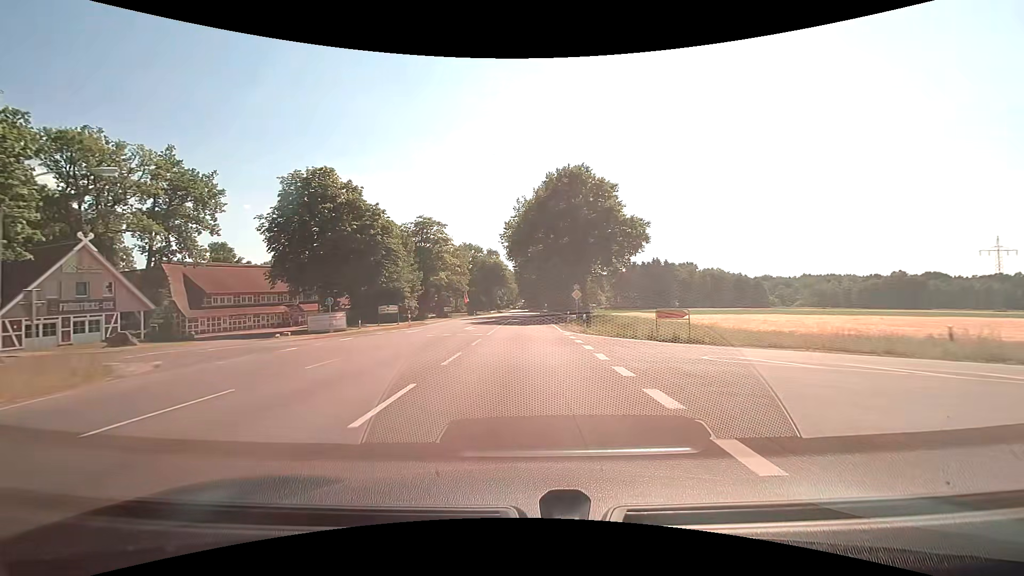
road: primary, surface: asphalt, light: Day
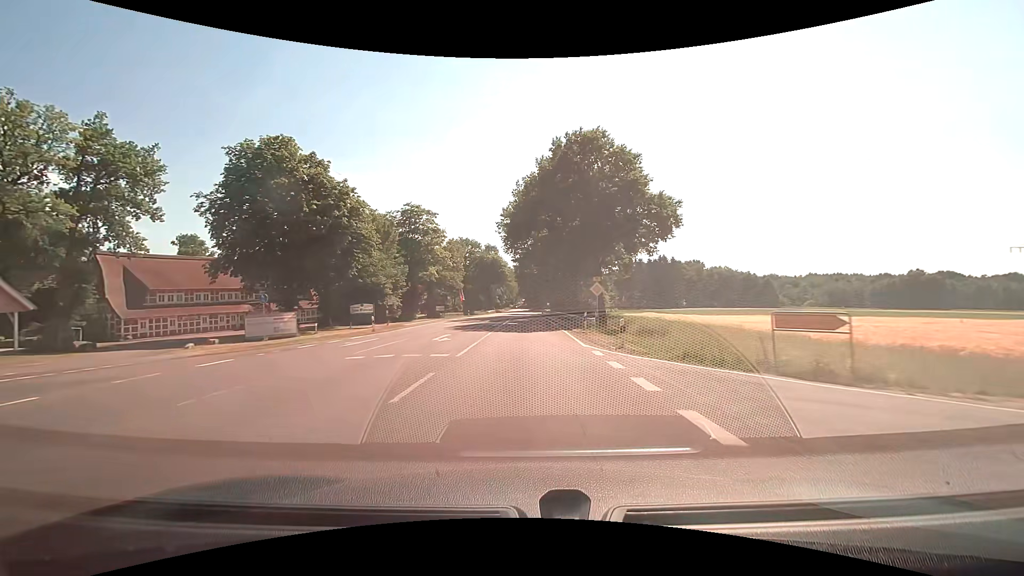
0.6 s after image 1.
(0.0, +10.7) m; 0°
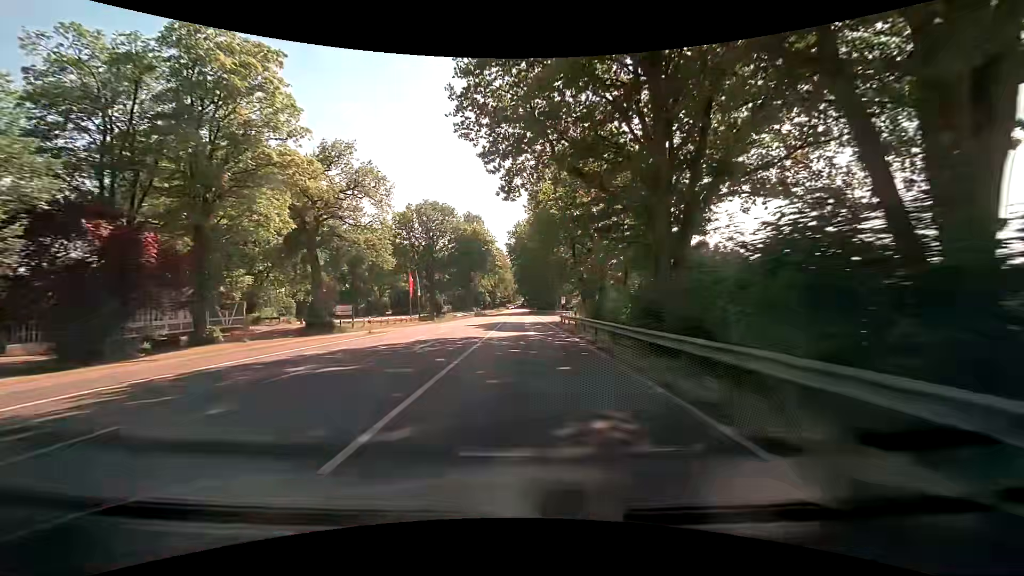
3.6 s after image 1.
(+0.1, +54.6) m; 0°
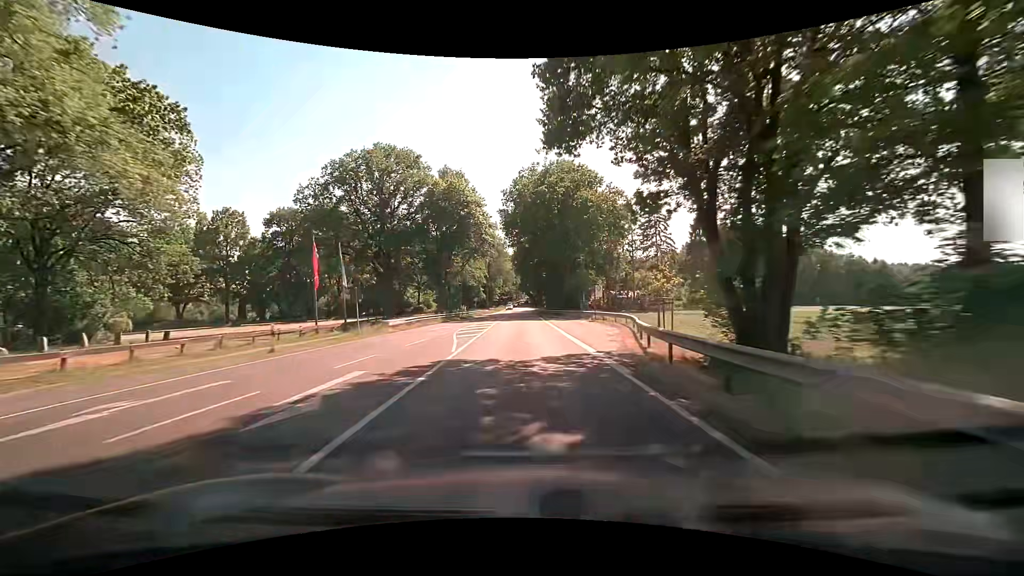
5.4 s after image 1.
(-0.1, +34.2) m; 0°
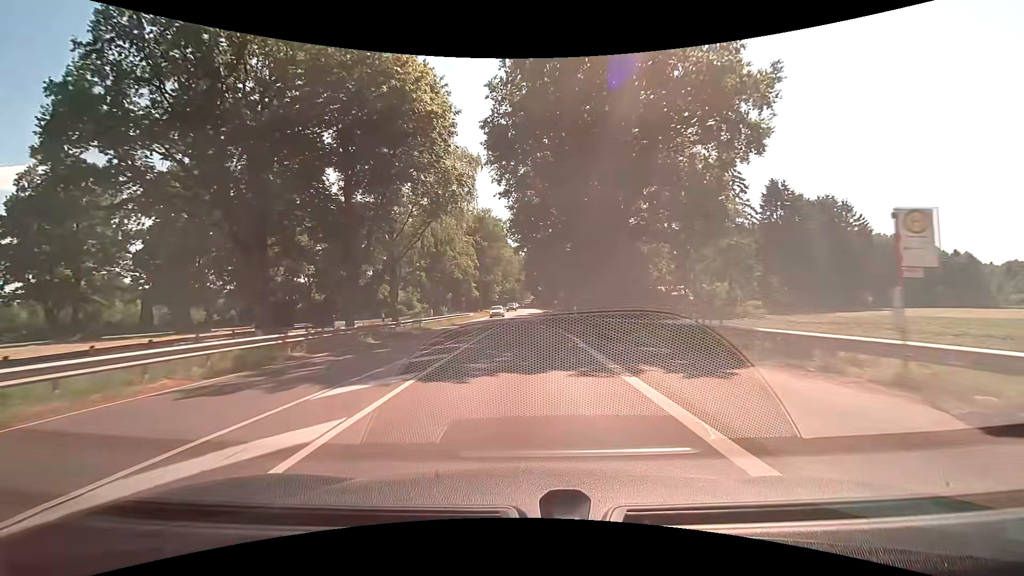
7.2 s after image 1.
(-0.5, +33.5) m; -1°
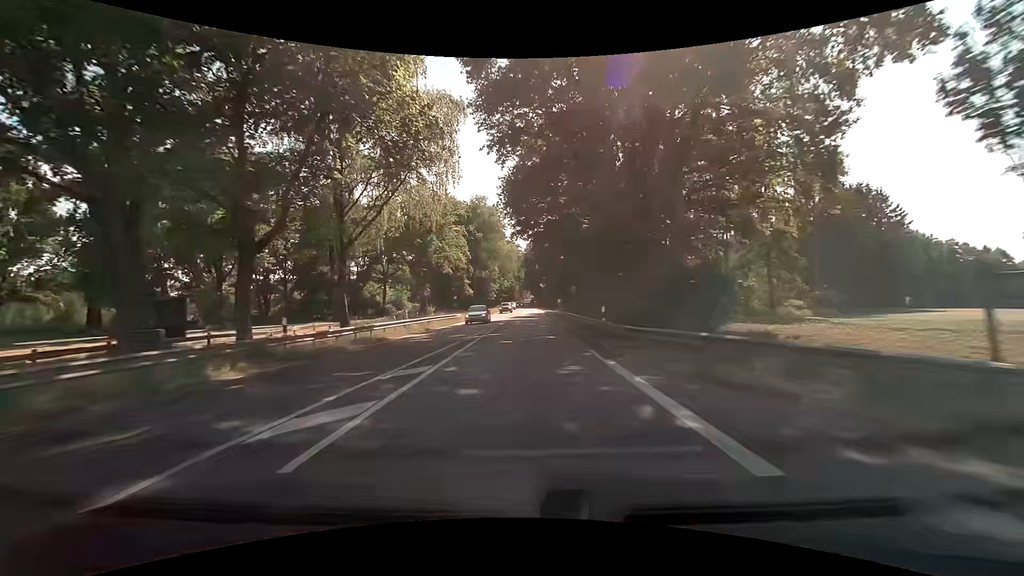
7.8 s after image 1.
(0.0, +11.0) m; 0°
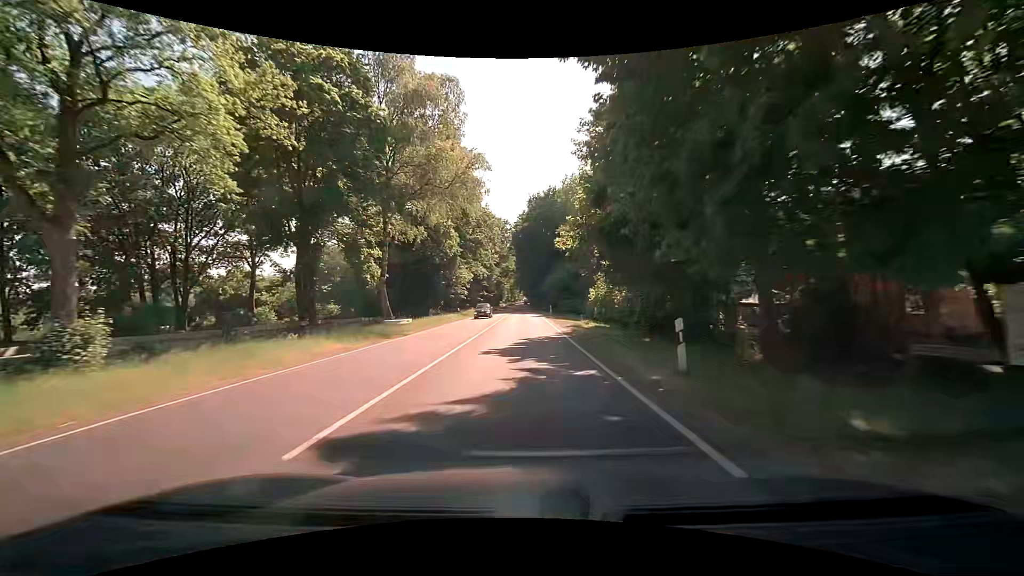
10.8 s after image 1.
(+0.7, +54.1) m; +1°
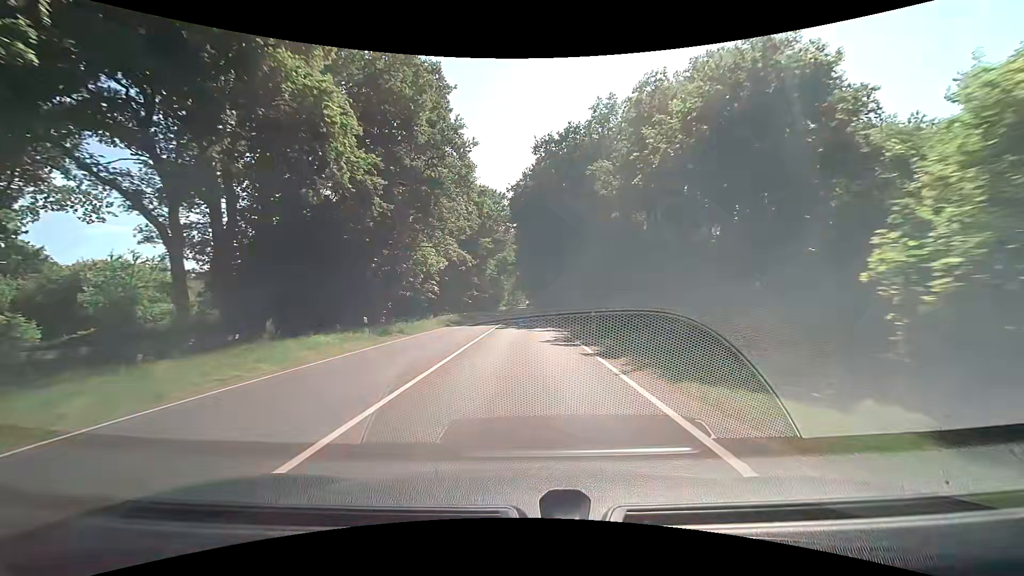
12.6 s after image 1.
(0.0, +32.4) m; +1°
(0, +10) (0, +20) (-1, +30) (-1, +40) (-1, +50) (-1, +60) (-1, +70) (-1, +80) (-1, +90) (-1, +100) m
